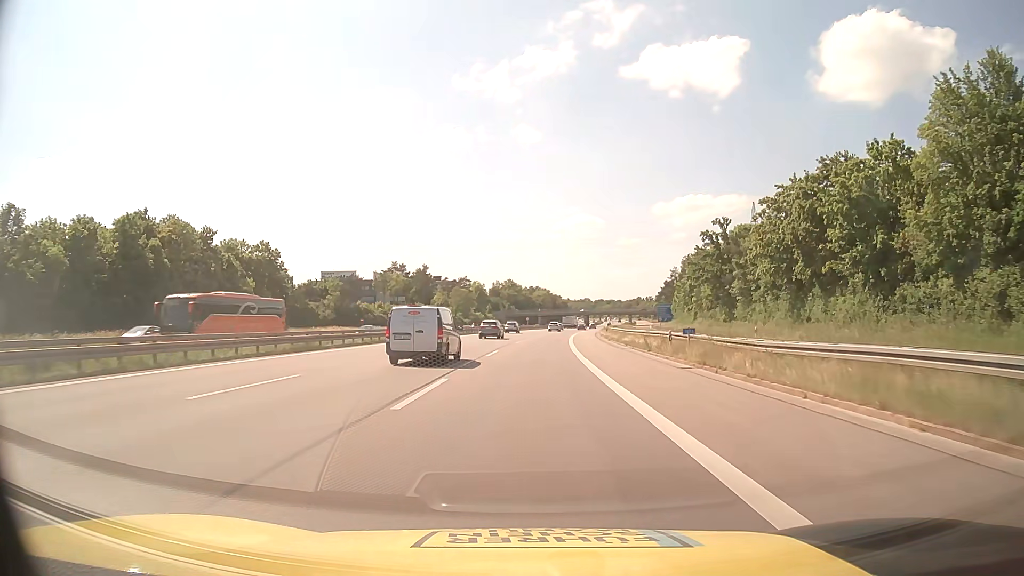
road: motorway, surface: asphalt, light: Day
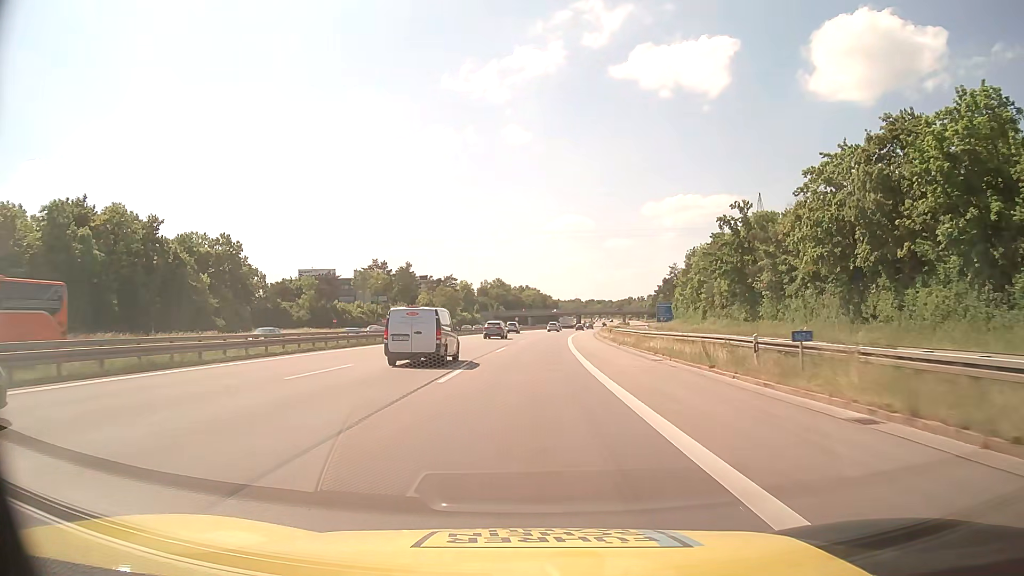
(+0.1, +12.8) m; +1°
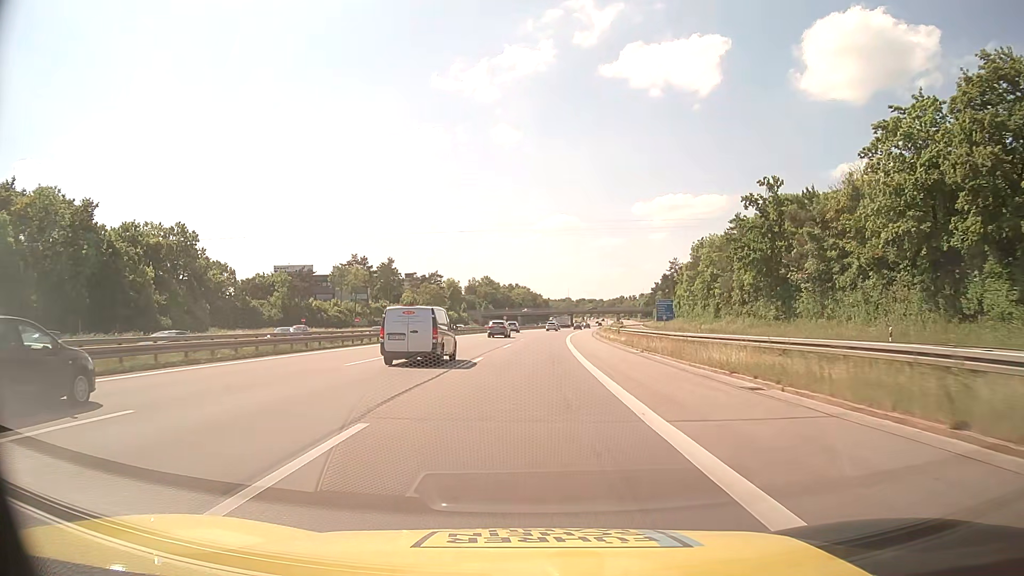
(+0.1, +12.8) m; +1°
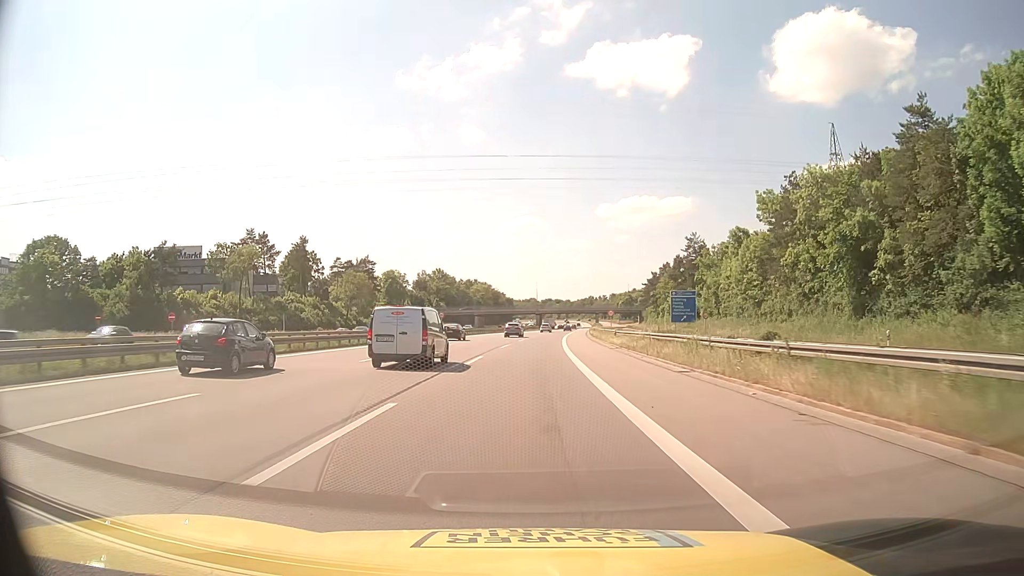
(+1.5, +51.3) m; +3°
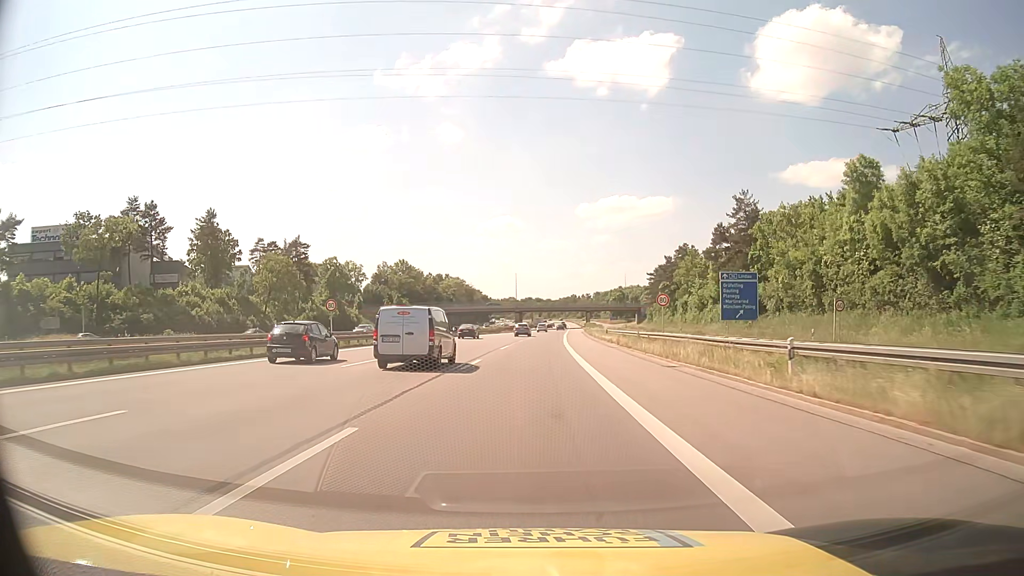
(+0.7, +38.6) m; +2°
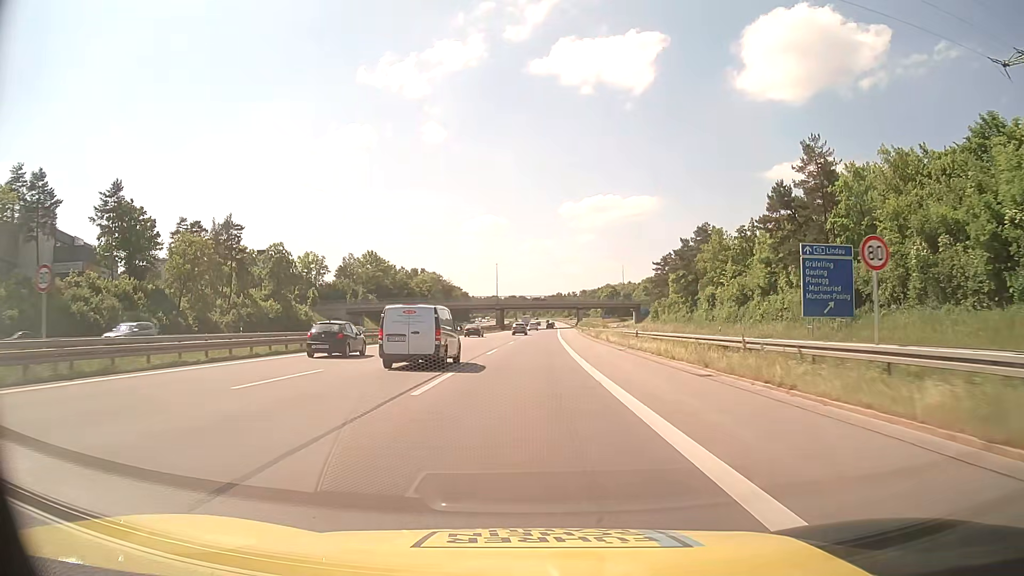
(+0.3, +25.8) m; +1°
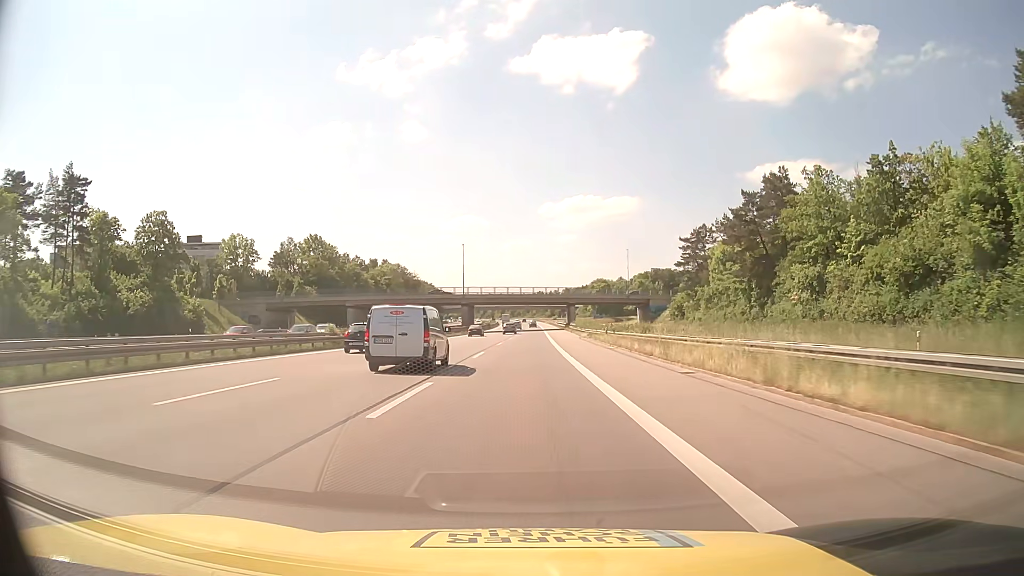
(+0.6, +39.0) m; +2°
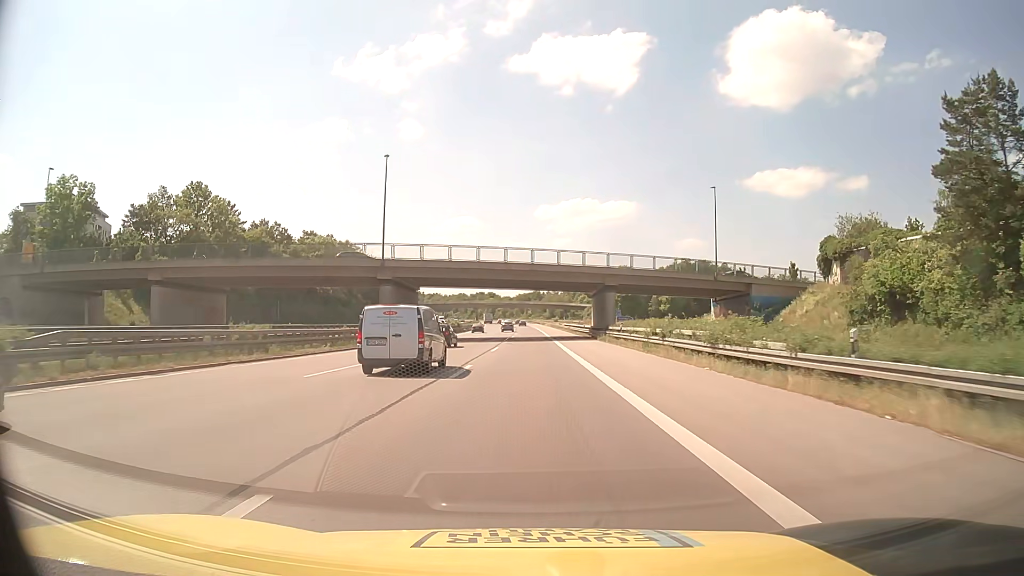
(+0.2, +64.7) m; 0°
(0, +10) (0, +20) (0, +30) (0, +40) (0, +50) (0, +60) (0, +70) (0, +80) (0, +90) (0, +100) m
